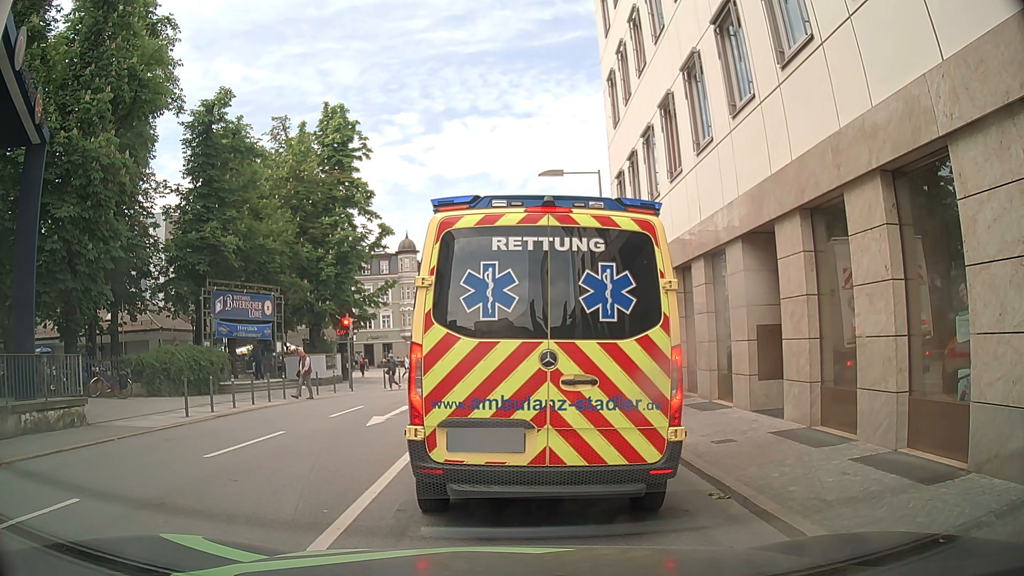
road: primary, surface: asphalt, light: Day
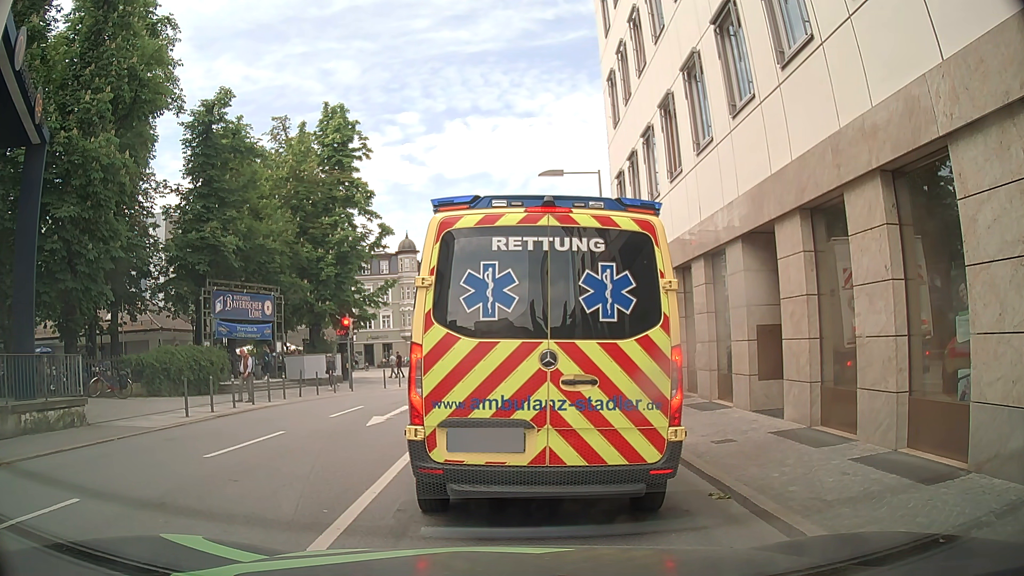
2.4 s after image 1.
(0.0, 0.0) m; 0°
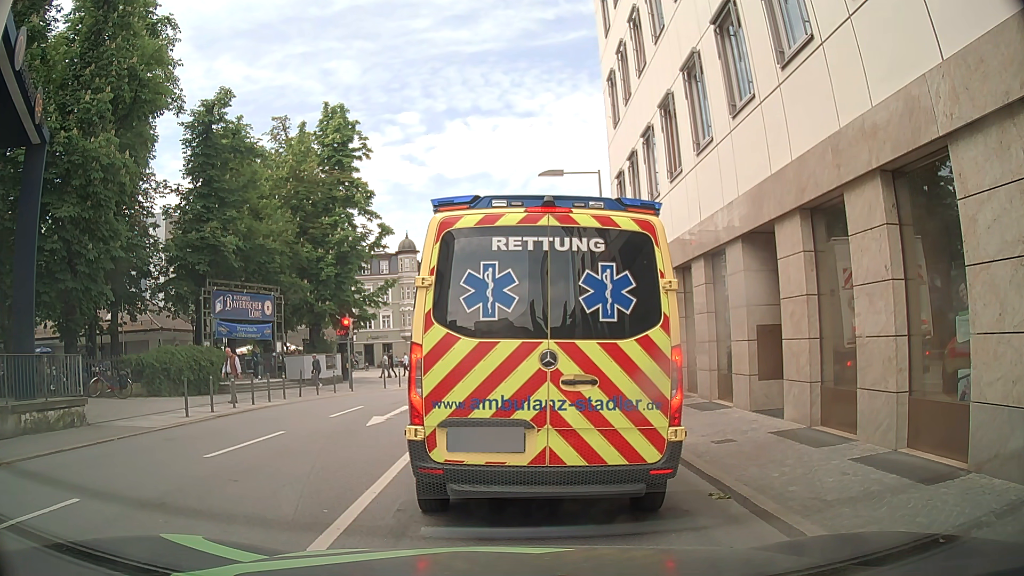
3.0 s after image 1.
(0.0, 0.0) m; 0°
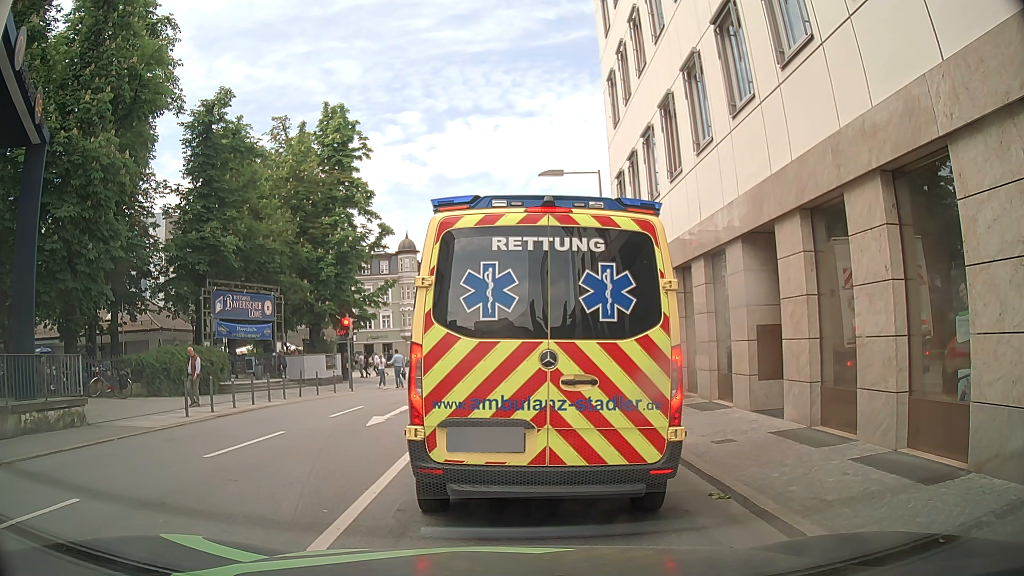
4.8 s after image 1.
(0.0, 0.0) m; 0°
